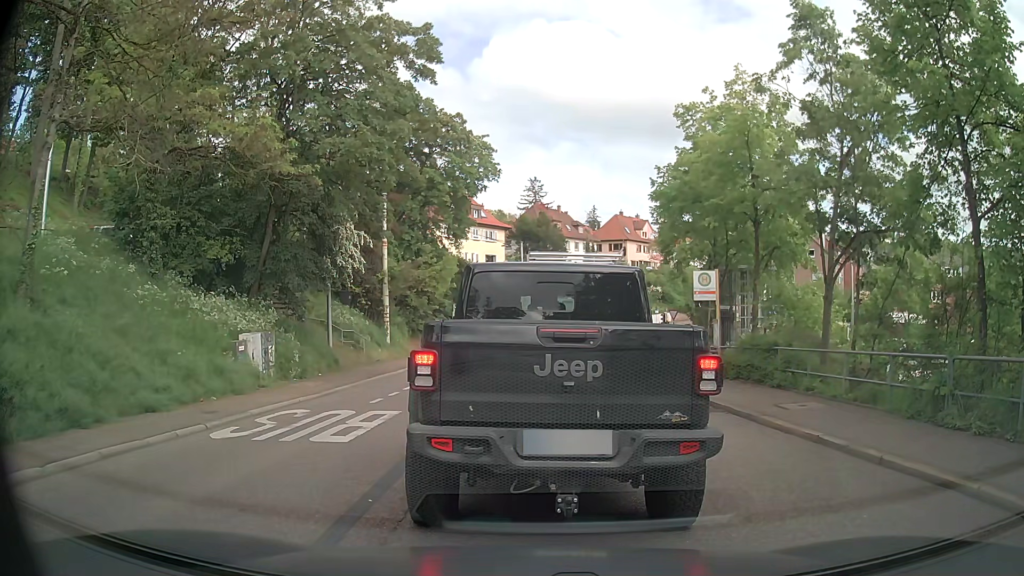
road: secondary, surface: asphalt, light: Day
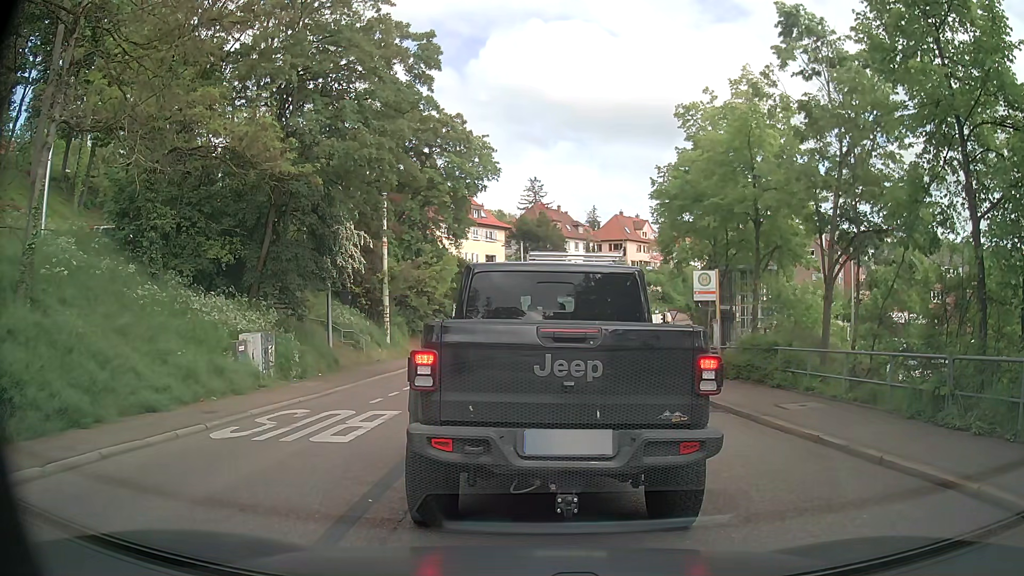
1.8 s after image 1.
(0.0, 0.0) m; 0°
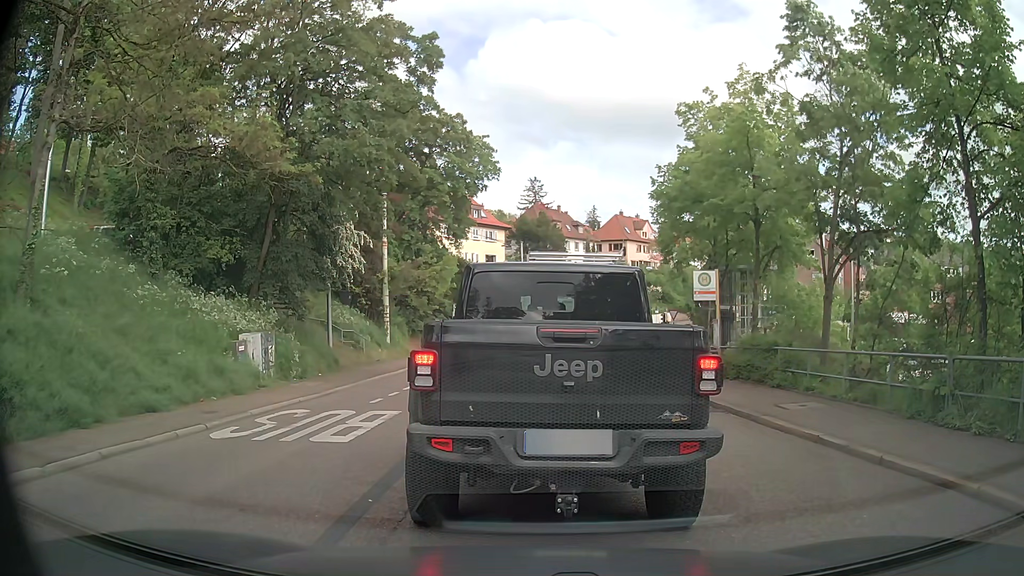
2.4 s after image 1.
(0.0, 0.0) m; 0°
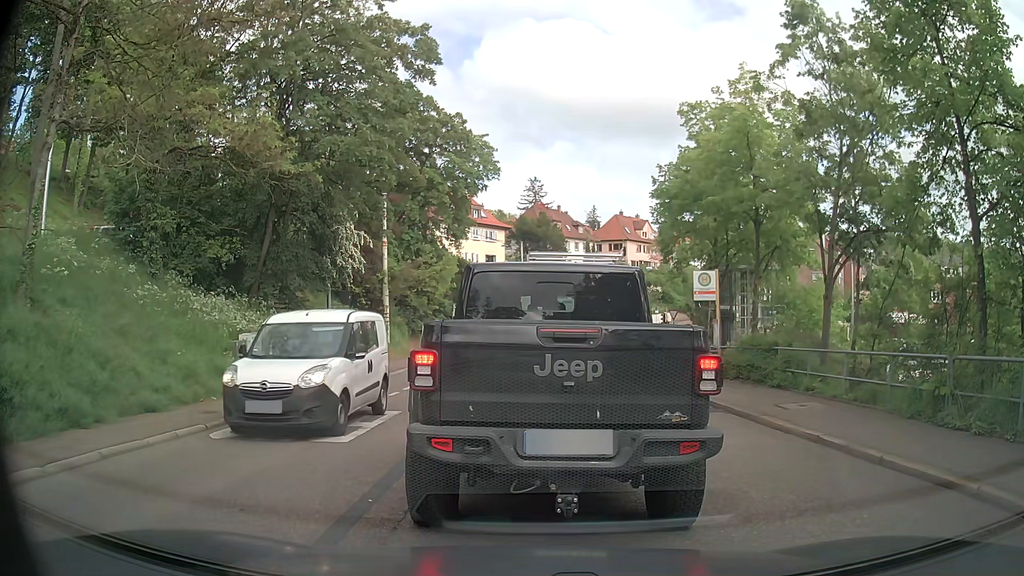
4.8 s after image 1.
(0.0, 0.0) m; 0°
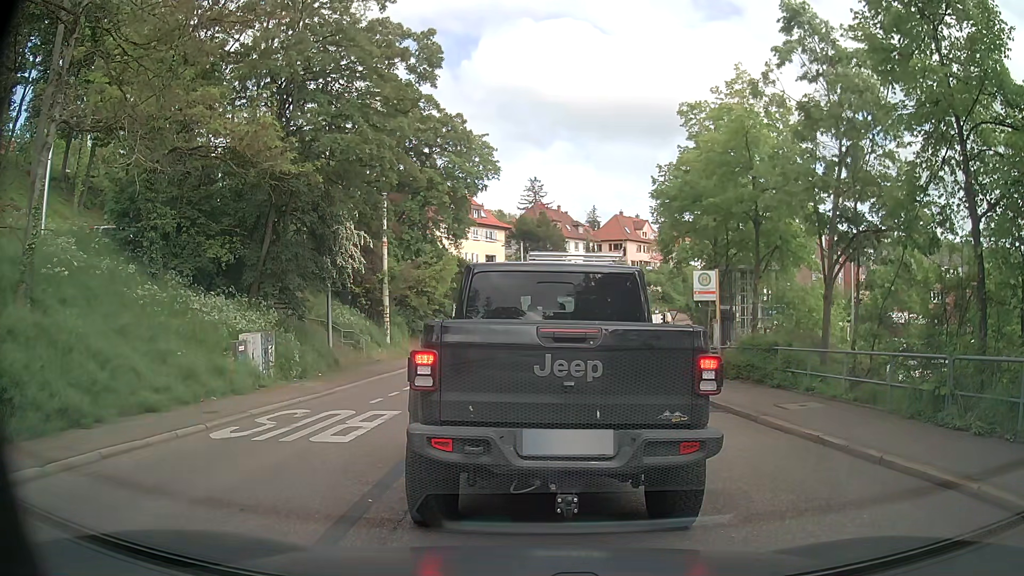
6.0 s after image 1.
(0.0, 0.0) m; 0°
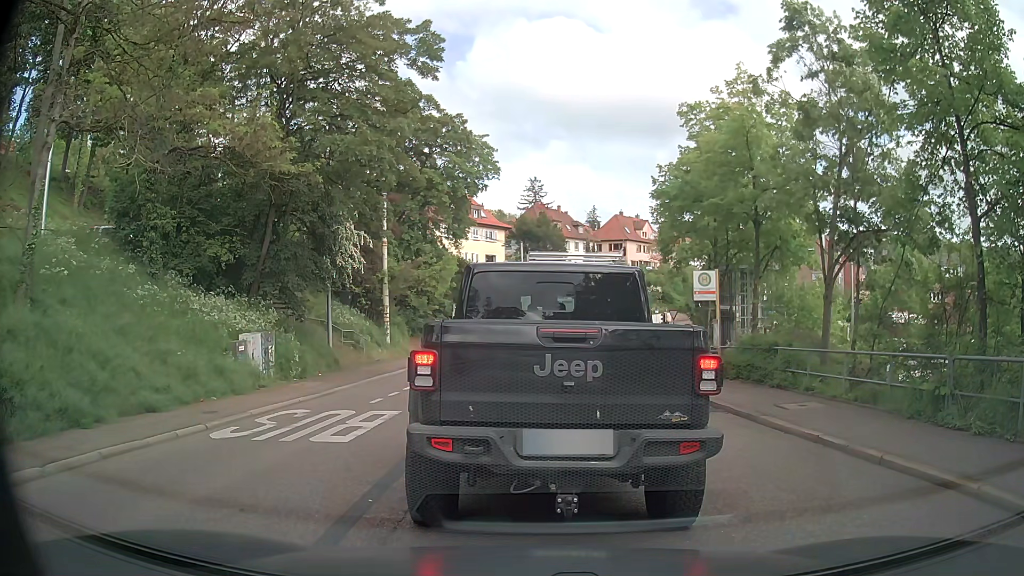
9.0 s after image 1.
(0.0, 0.0) m; 0°
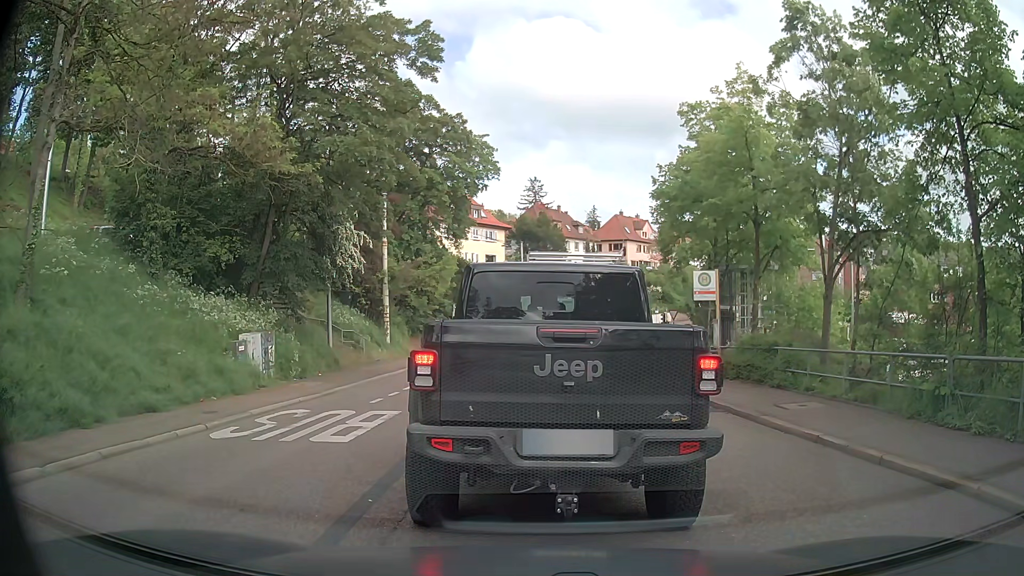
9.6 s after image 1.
(0.0, 0.0) m; 0°
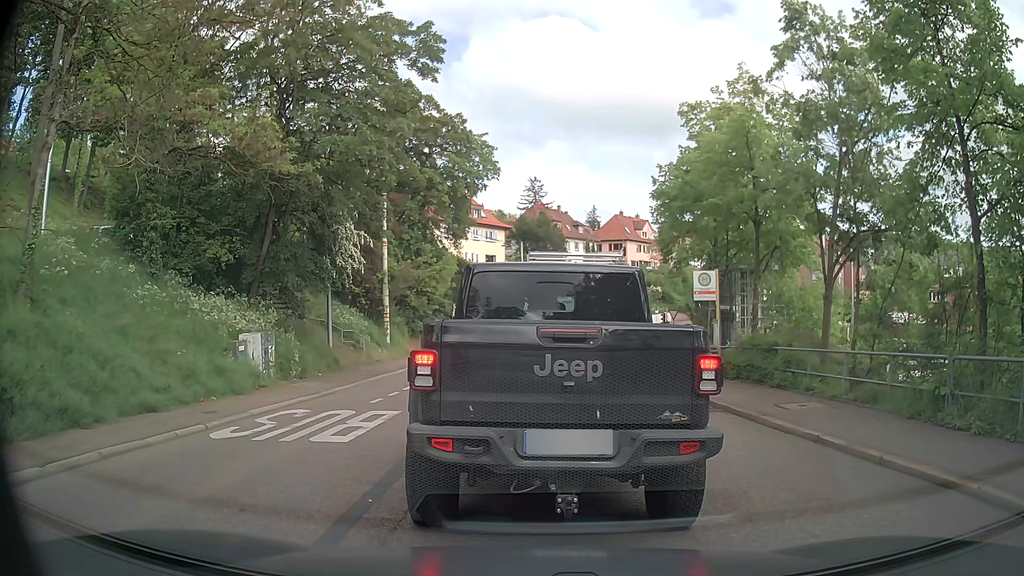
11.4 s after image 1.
(0.0, 0.0) m; 0°
(0, +10) (0, +20) (+1, +30) (+2, +40) (+5, +49) (+9, +59) (+13, +68) (+17, +77) (+23, +85) (+28, +94) m
